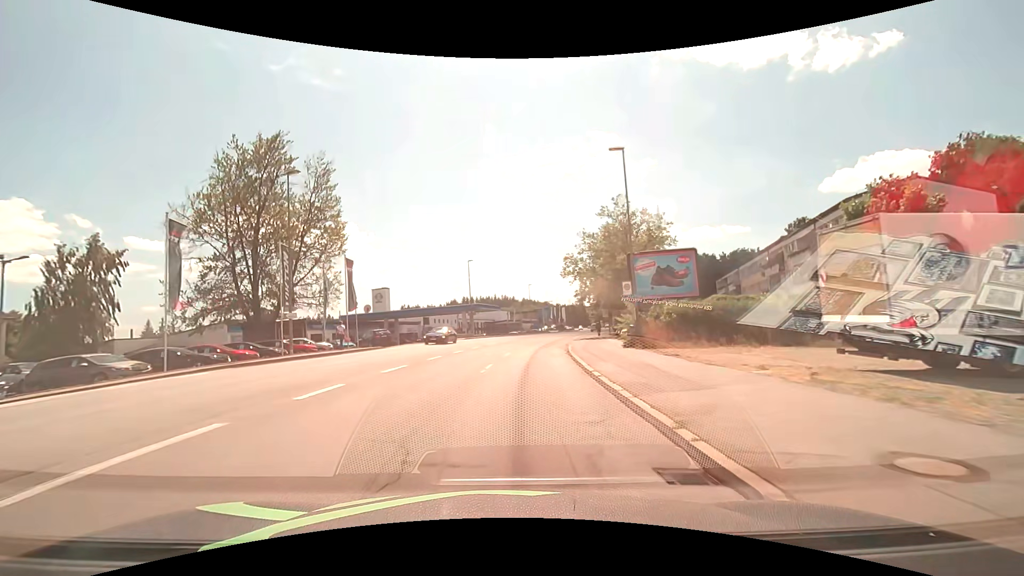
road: tertiary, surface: asphalt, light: Day
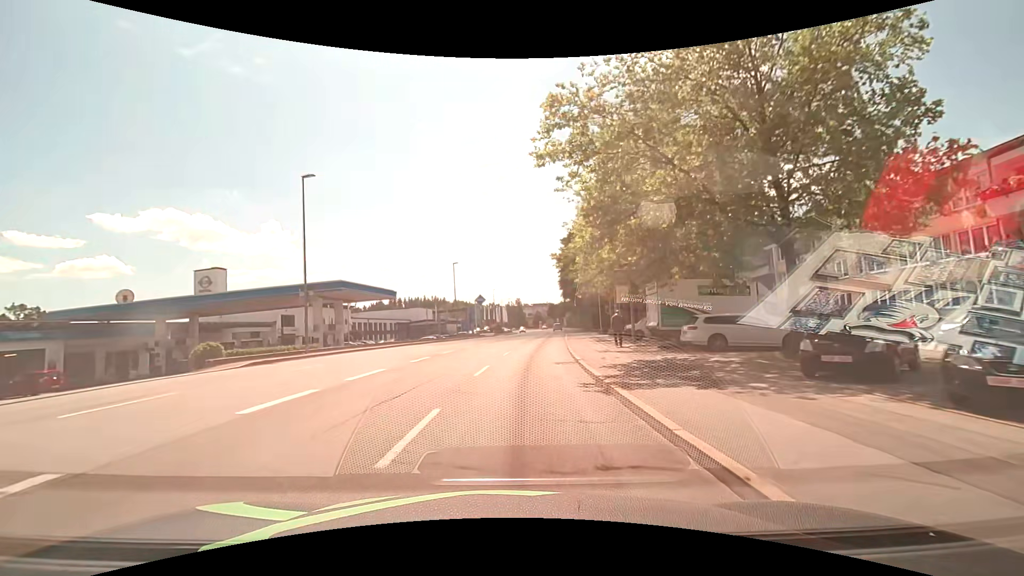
(+2.3, +37.1) m; +8°
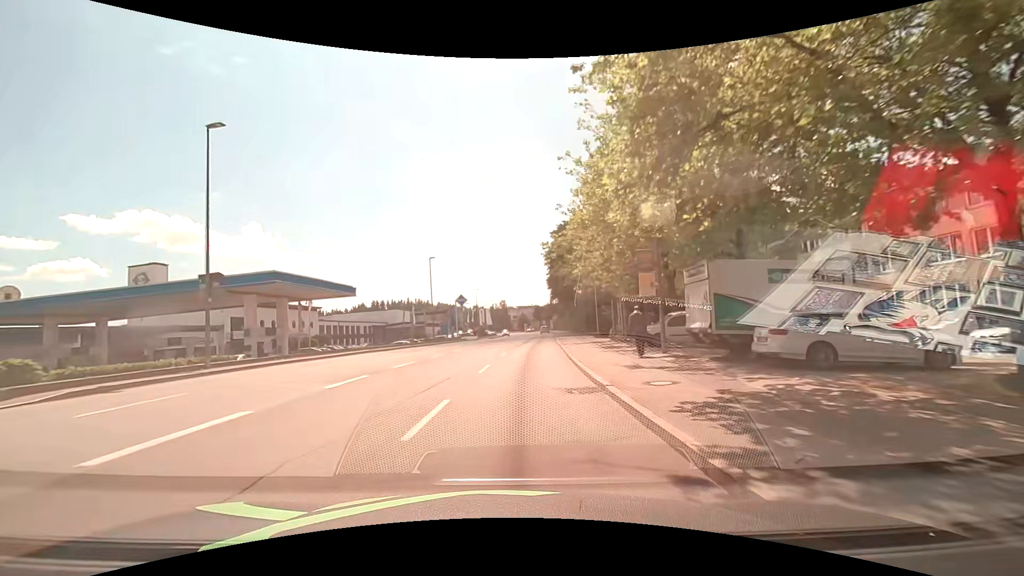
(+0.1, +7.5) m; +2°
(0, +10) (+1, +20) (+1, +30) (+2, +40) (+3, +50) (+4, +60) (+5, +70) (+6, +80) (+6, +90) (+7, +100) m
